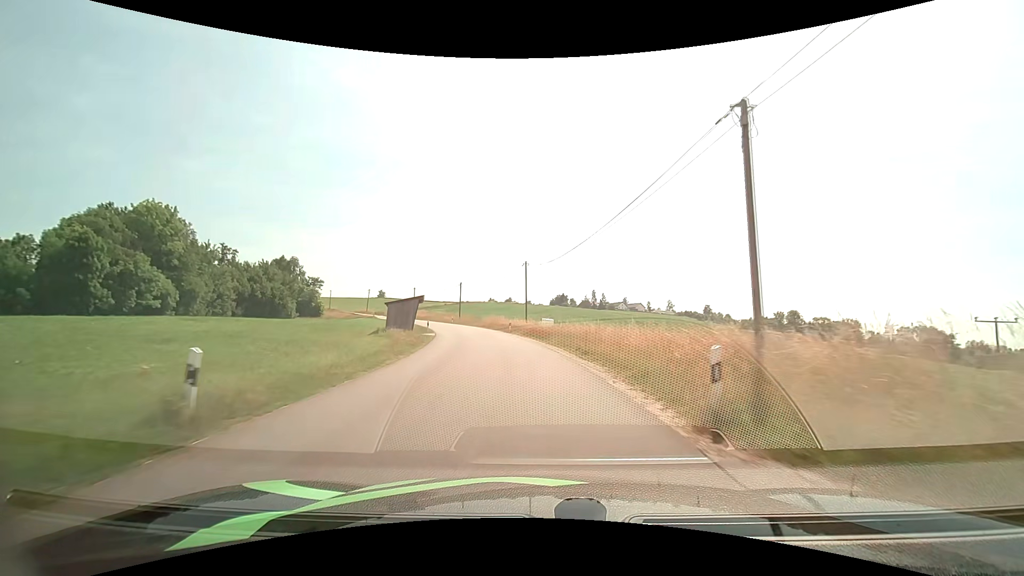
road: unclassified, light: Day
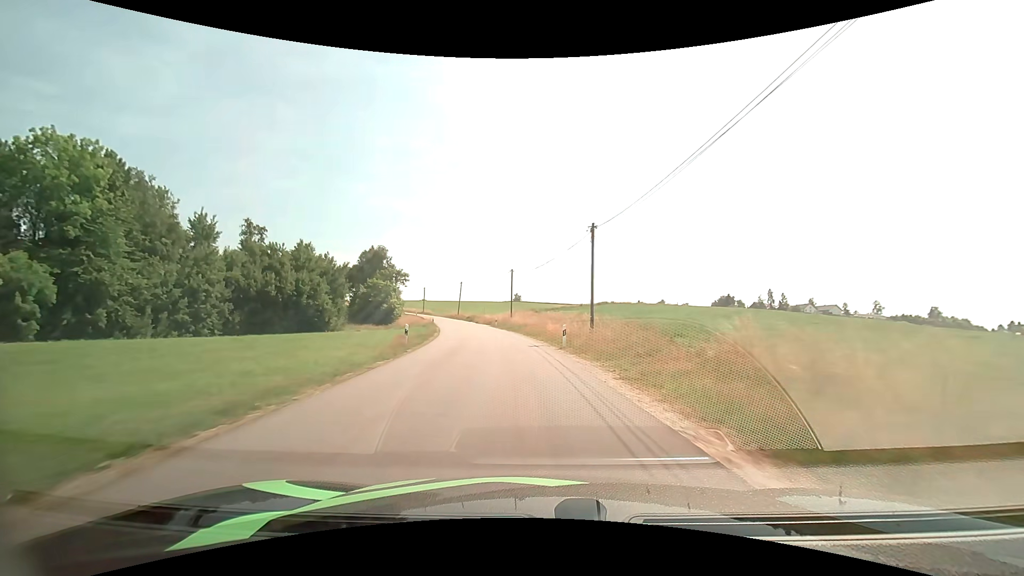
(-7.2, +52.5) m; -16°
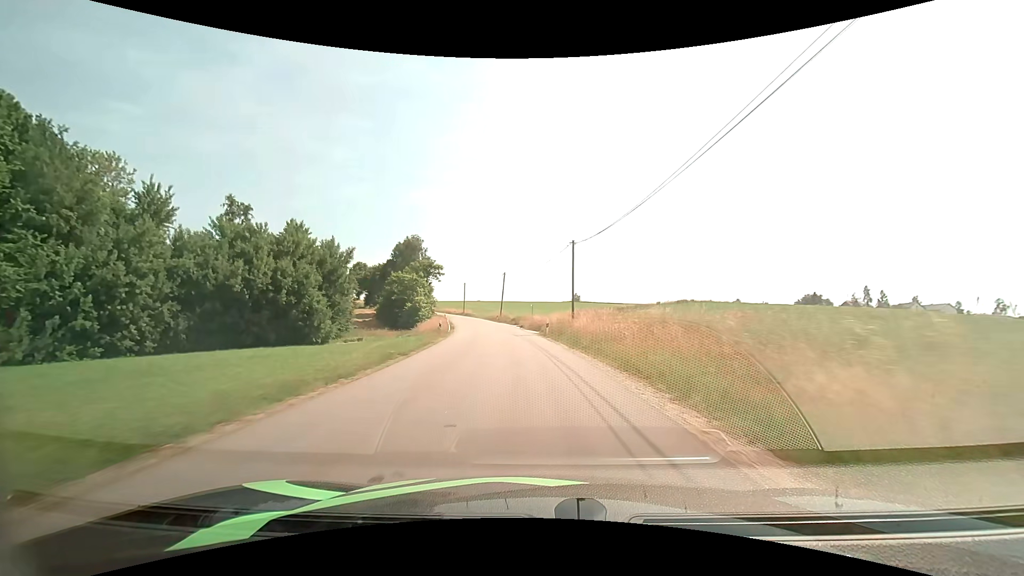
(-1.3, +22.5) m; -7°
(0, +10) (-1, +20) (-2, +30) (-3, +40) (-5, +50) (-6, +60) (-9, +69) (-11, +79) (-14, +88) (-18, +98) m
